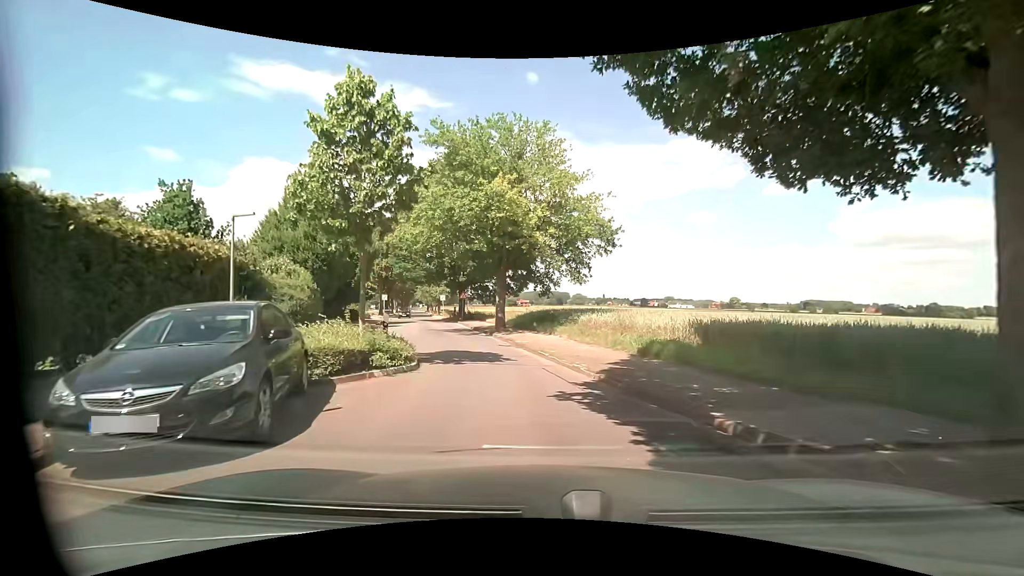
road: unclassified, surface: asphalt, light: Day
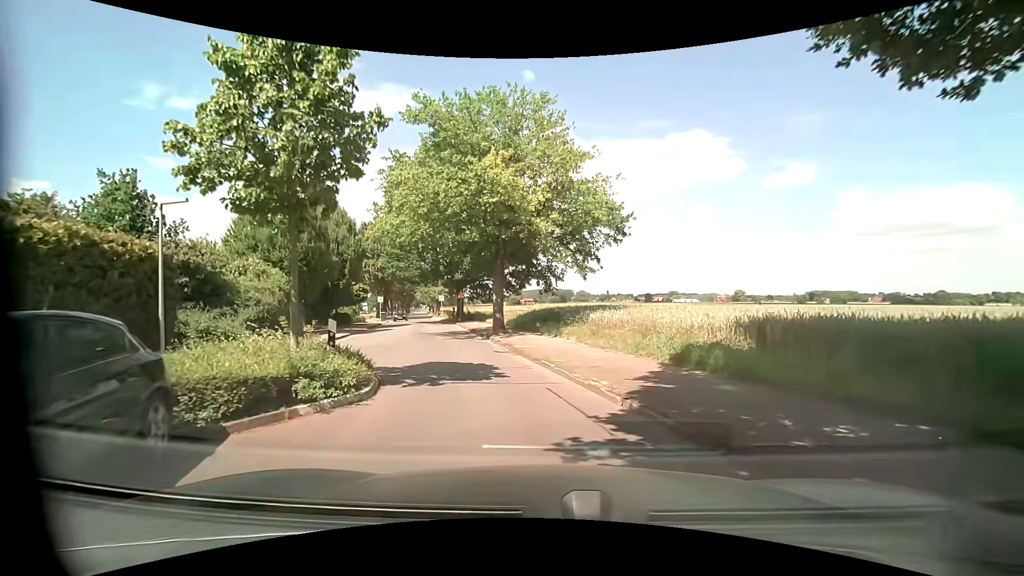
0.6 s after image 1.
(0.0, +3.1) m; -1°
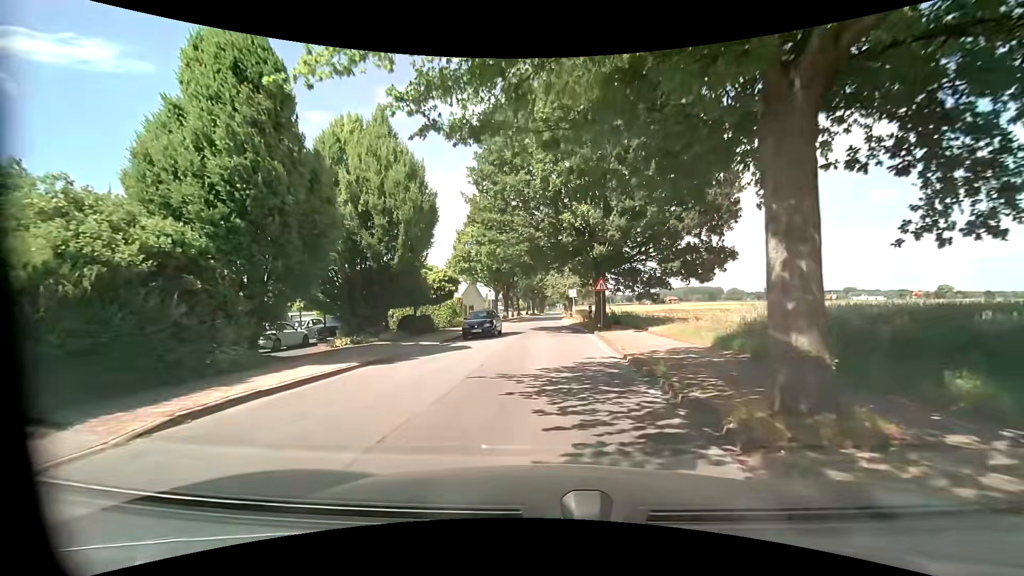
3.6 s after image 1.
(-2.9, +17.7) m; -16°
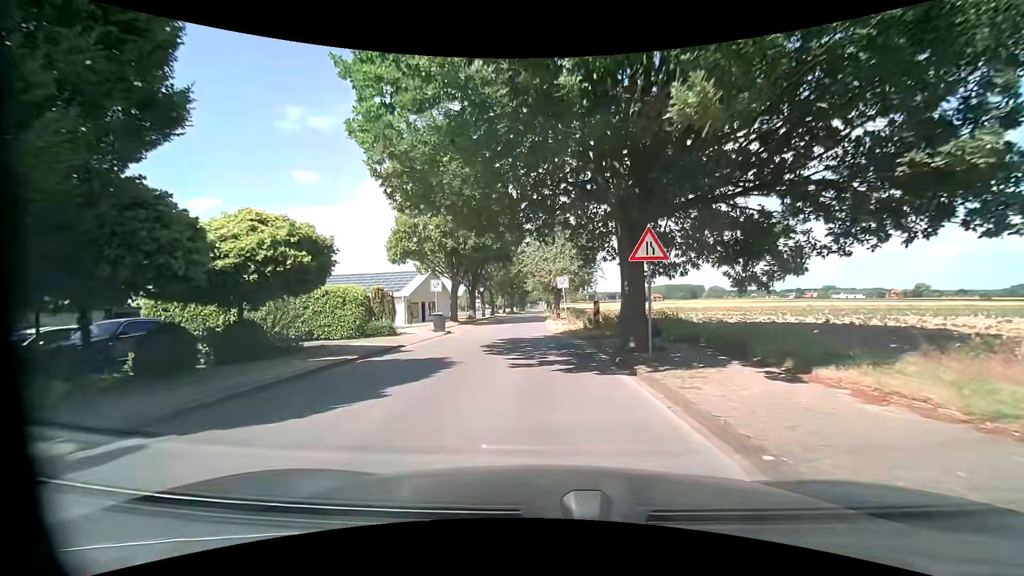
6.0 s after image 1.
(+0.2, +16.7) m; +1°
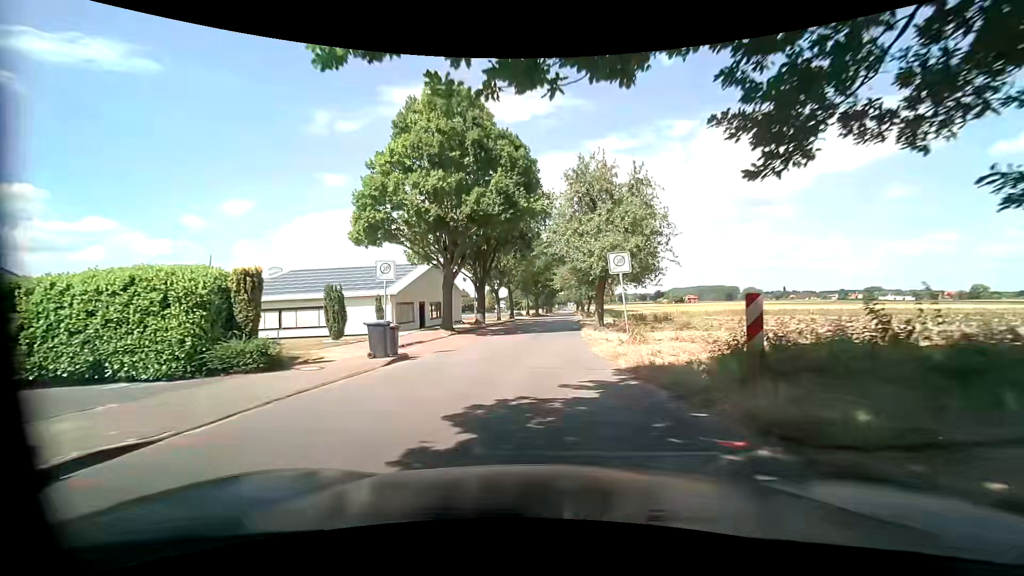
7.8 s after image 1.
(-0.3, +13.8) m; -3°
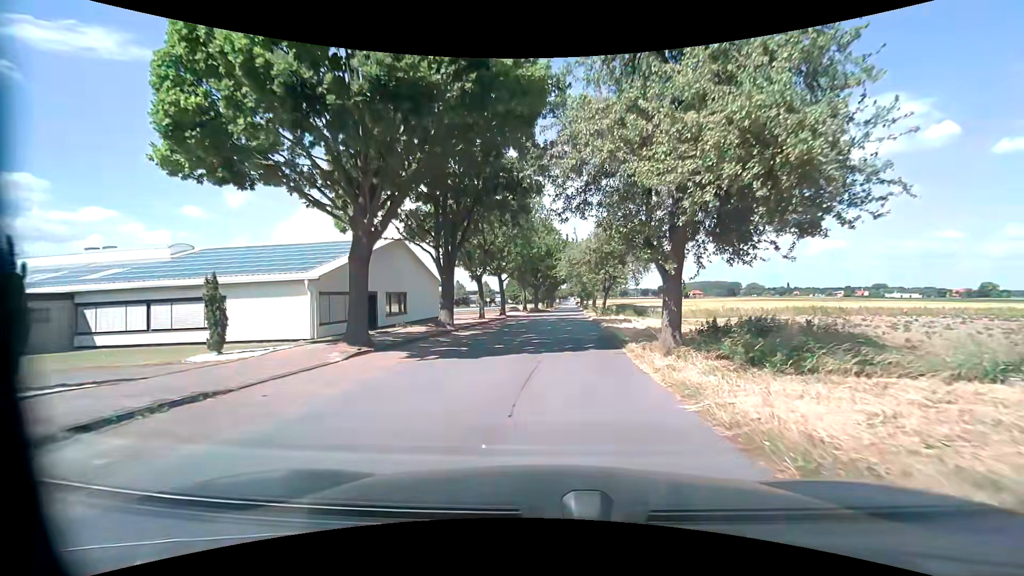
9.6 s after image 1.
(-0.1, +14.7) m; 0°
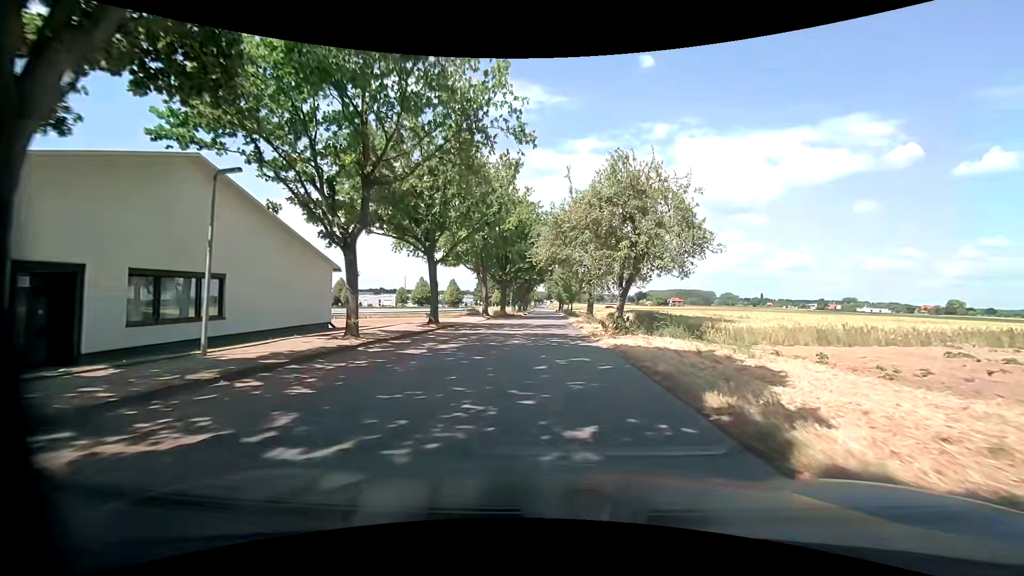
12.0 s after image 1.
(+0.6, +21.3) m; +3°
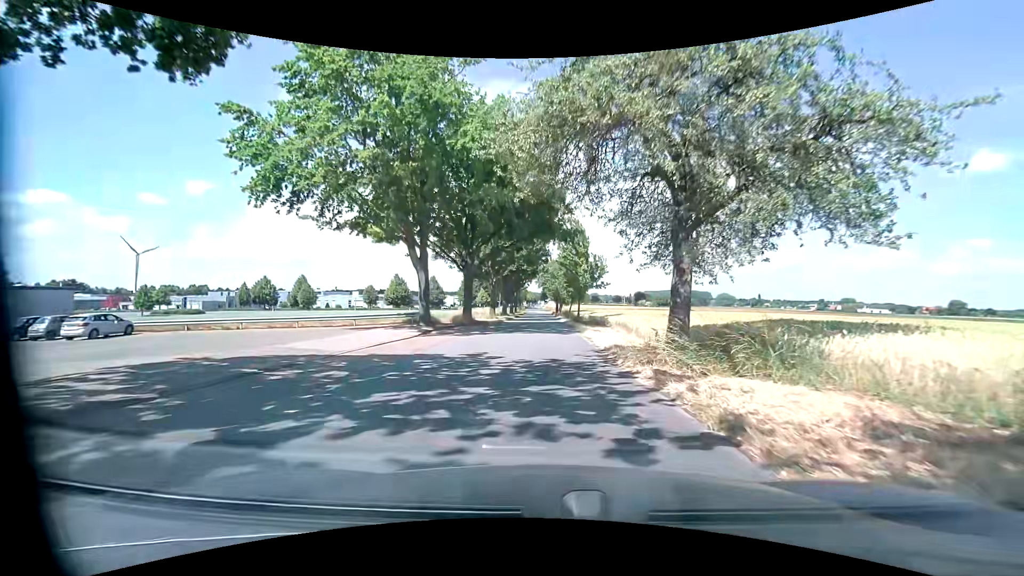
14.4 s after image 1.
(+0.2, +23.4) m; +2°
(0, +10) (-1, +20) (-1, +30) (-1, +40) (-1, +50) (-2, +60) (-2, +70) (-2, +80) (-2, +90) (-3, +100) m
